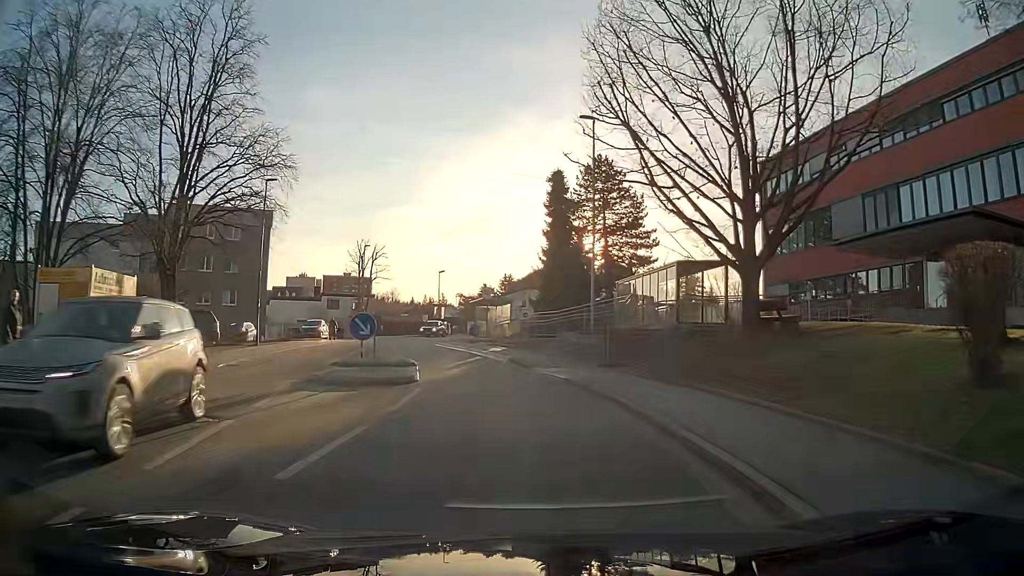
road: residential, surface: asphalt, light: Day
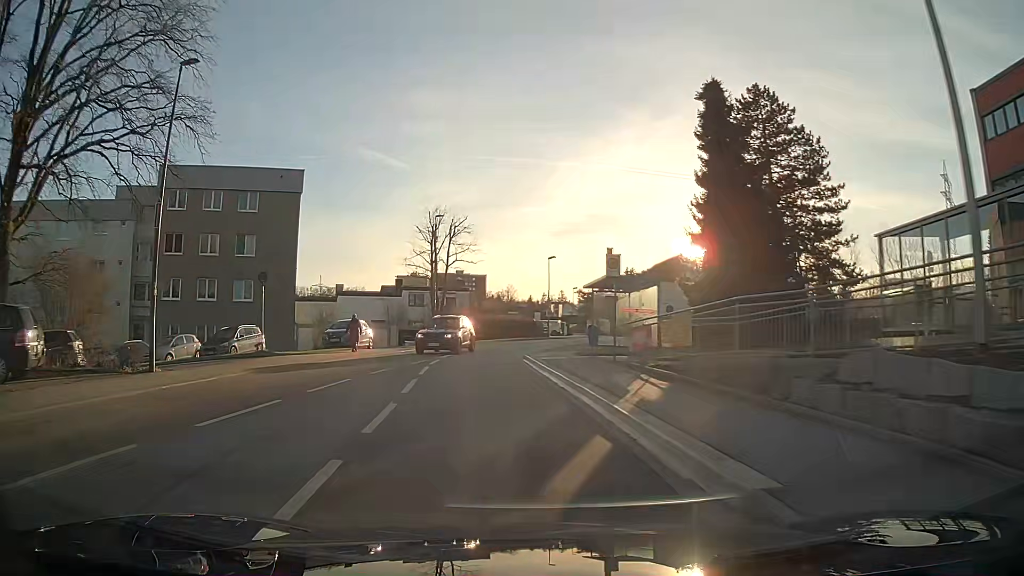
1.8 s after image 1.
(-1.6, +17.8) m; -11°
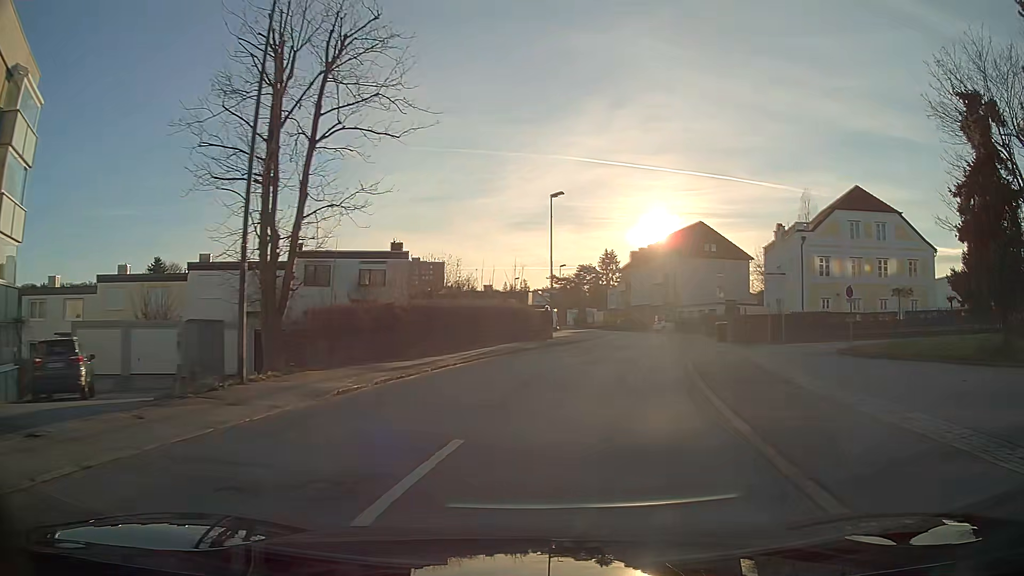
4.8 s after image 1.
(-0.4, +31.5) m; +7°
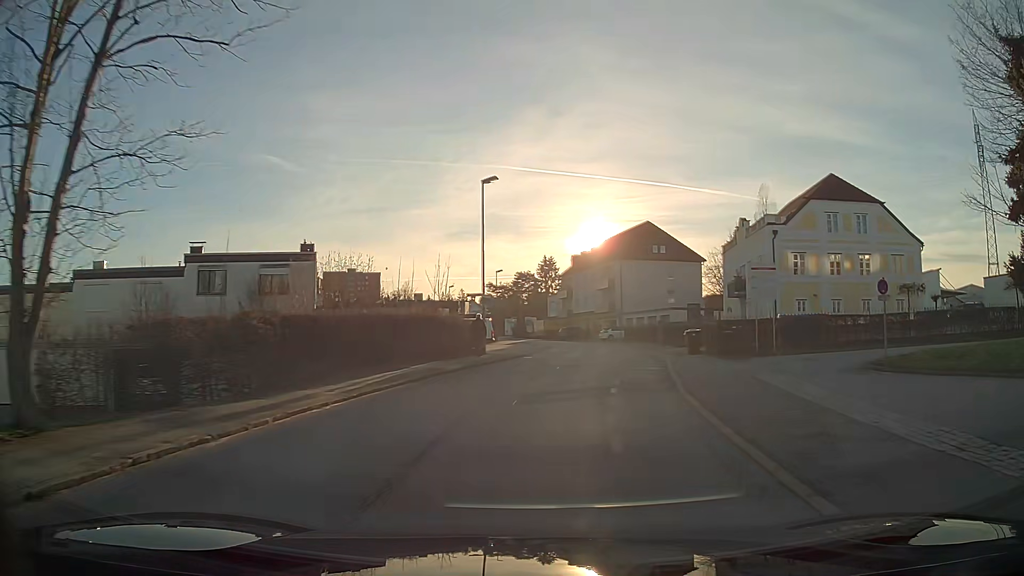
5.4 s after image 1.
(+0.3, +6.6) m; +5°
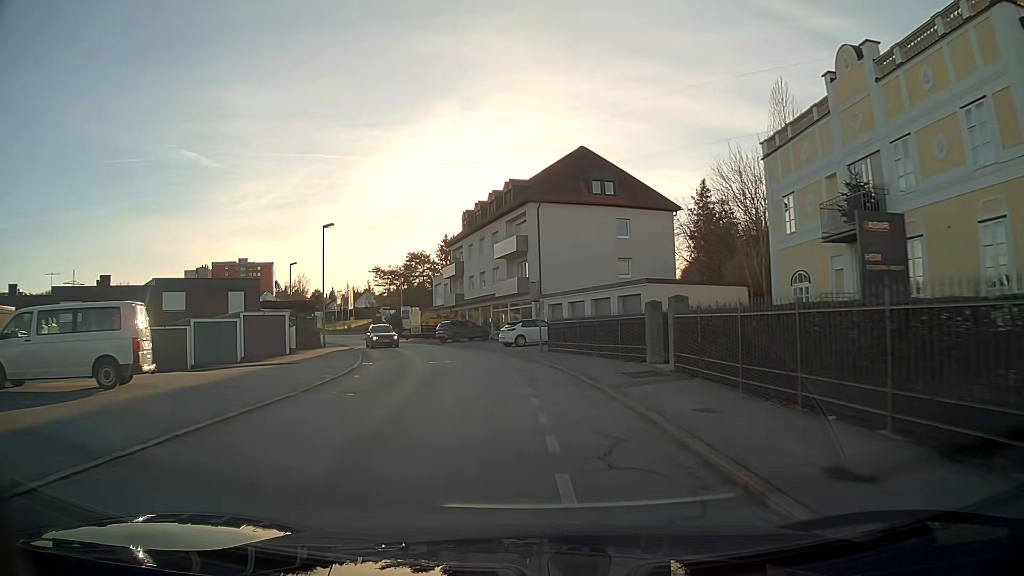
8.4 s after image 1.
(+2.9, +33.9) m; +4°
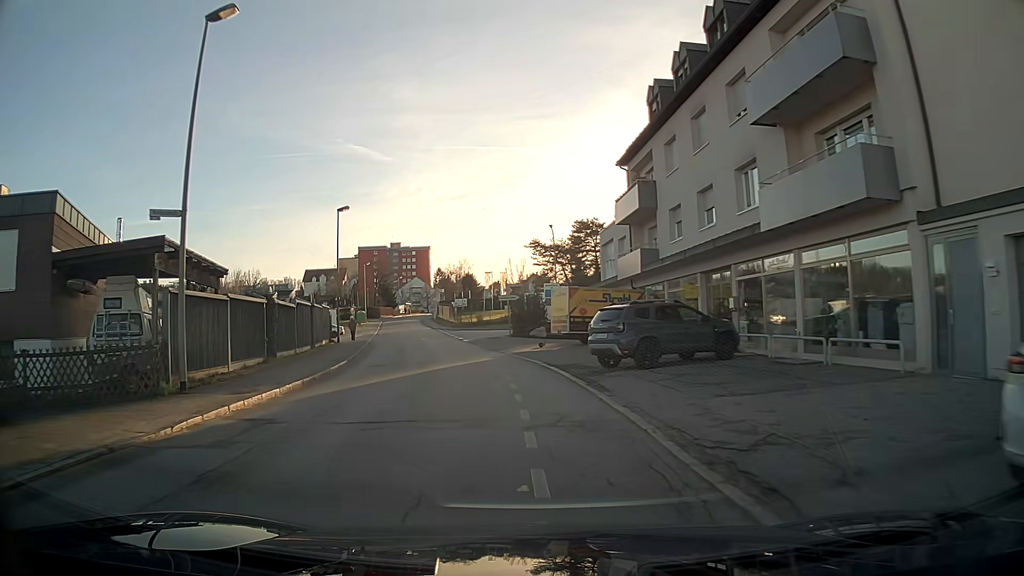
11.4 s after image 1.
(-4.0, +33.3) m; -16°
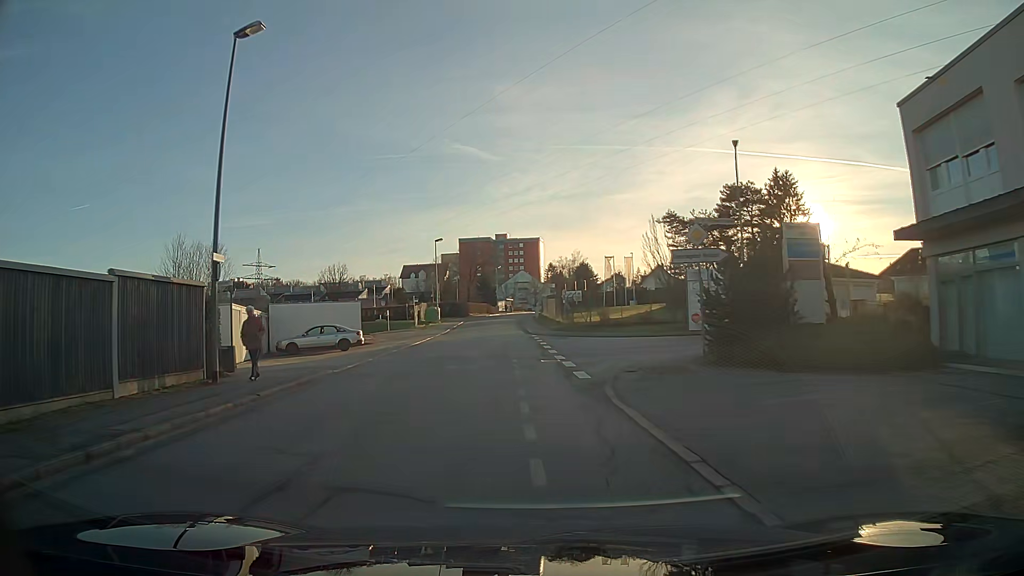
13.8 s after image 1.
(-2.3, +27.6) m; -9°
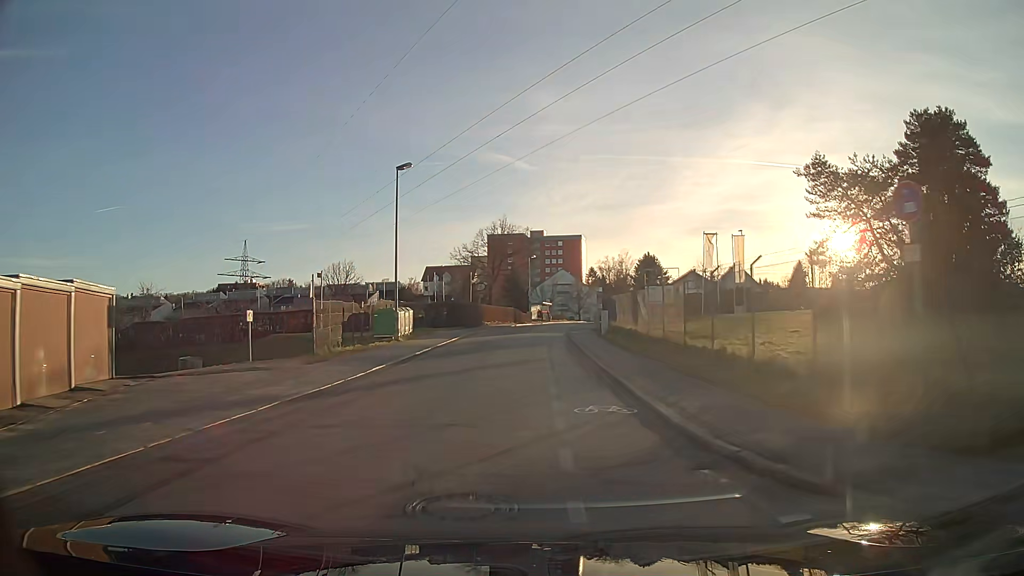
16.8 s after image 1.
(-1.2, +35.5) m; -2°
